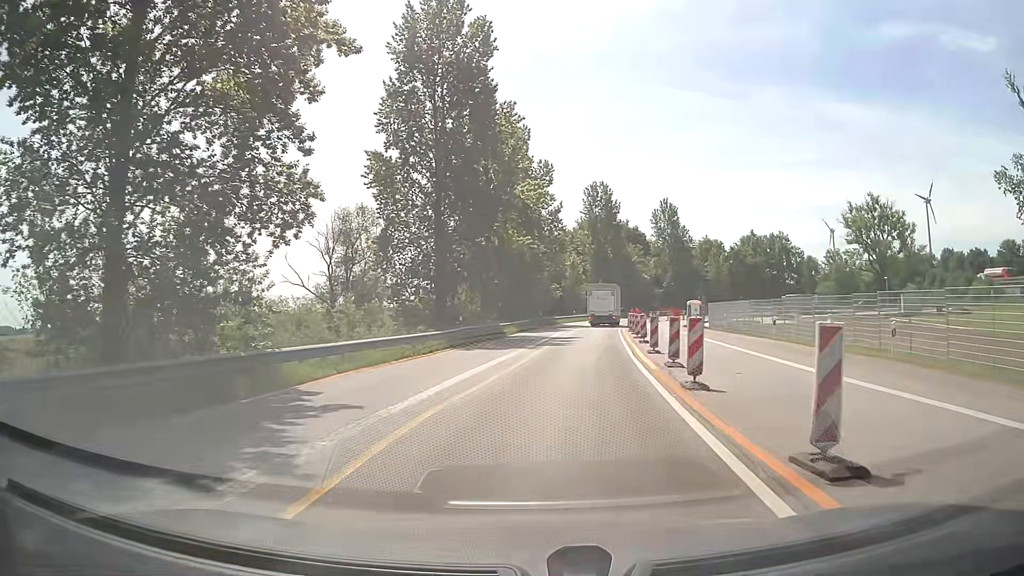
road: motorway_link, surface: asphalt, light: Day
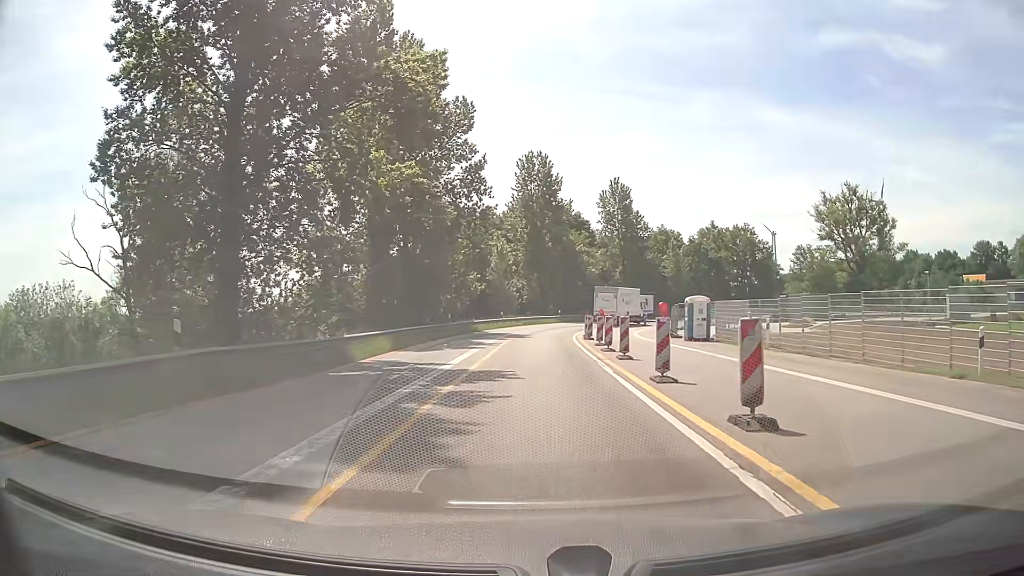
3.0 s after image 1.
(+1.3, +22.5) m; +6°
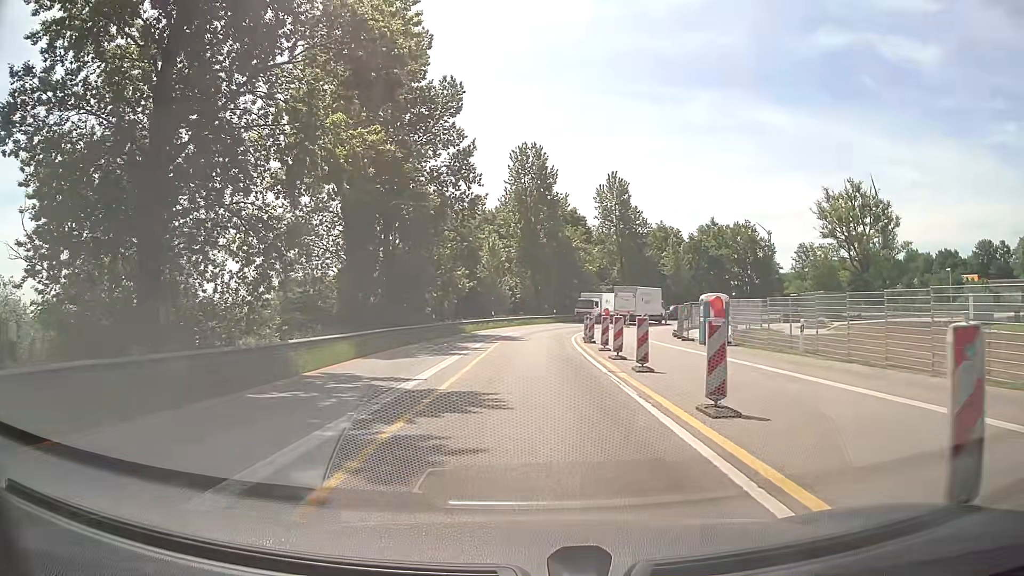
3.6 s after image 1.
(0.0, +4.5) m; 0°
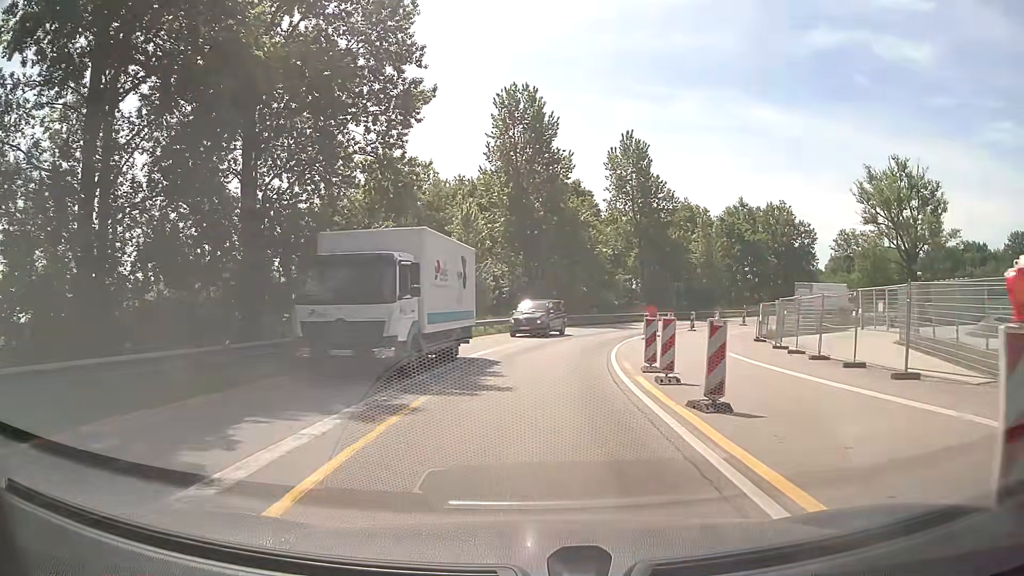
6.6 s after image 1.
(+0.2, +22.4) m; +1°
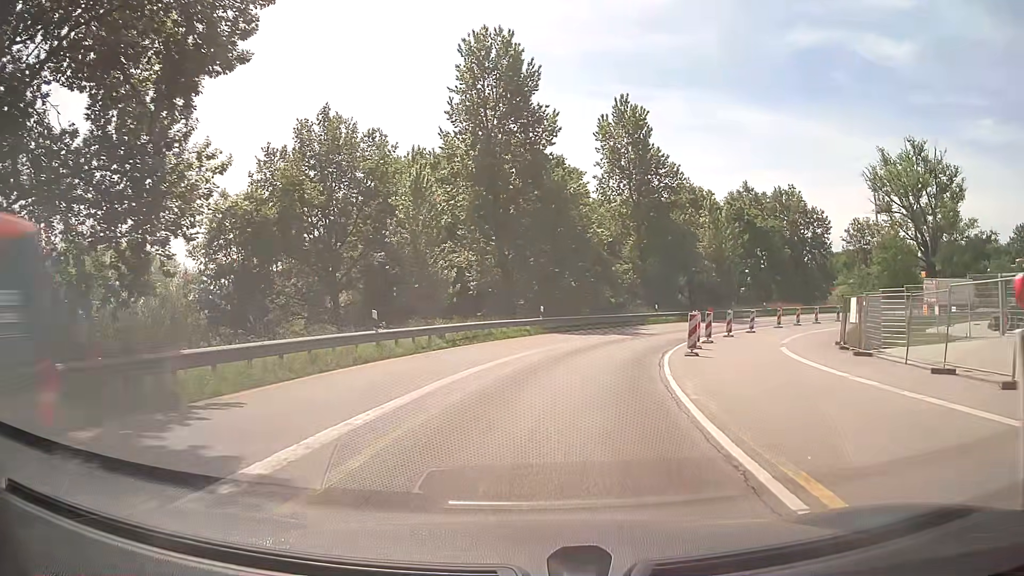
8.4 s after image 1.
(0.0, +13.4) m; +1°
(0, +10) (+2, +20) (+5, +29) (+9, +38) (+15, +47) (+22, +54) (+30, +60) (+38, +65) (+48, +68) (+58, +70) m
